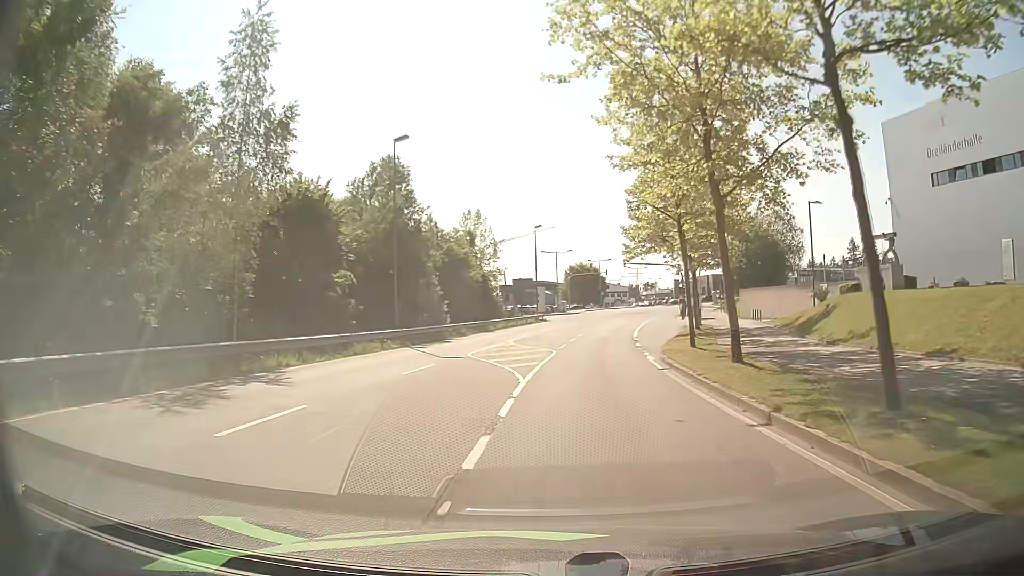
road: secondary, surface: asphalt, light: Day
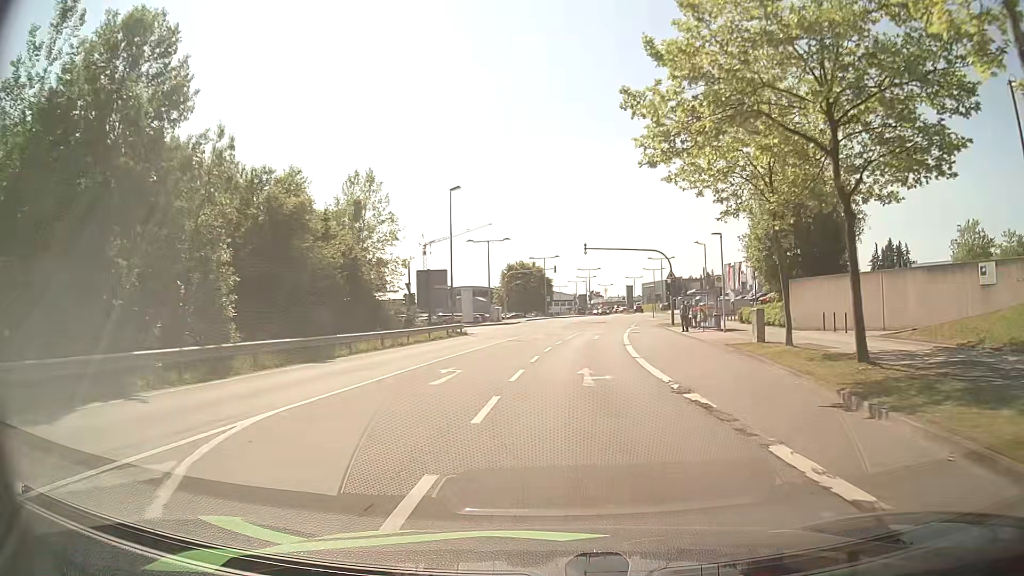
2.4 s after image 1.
(+1.3, +25.5) m; +5°
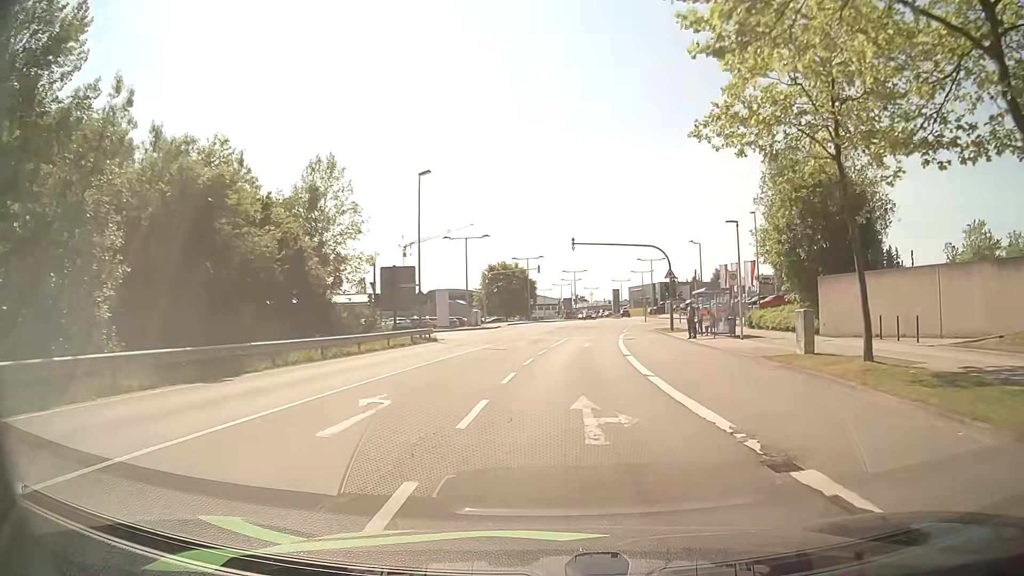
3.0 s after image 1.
(+0.1, +6.2) m; +2°
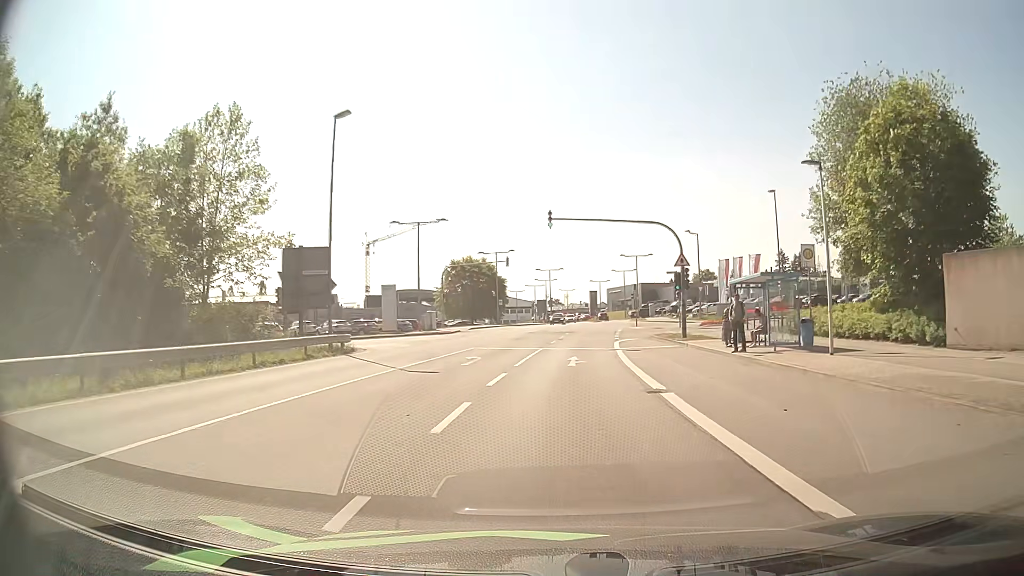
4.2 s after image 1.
(+0.3, +12.6) m; +3°
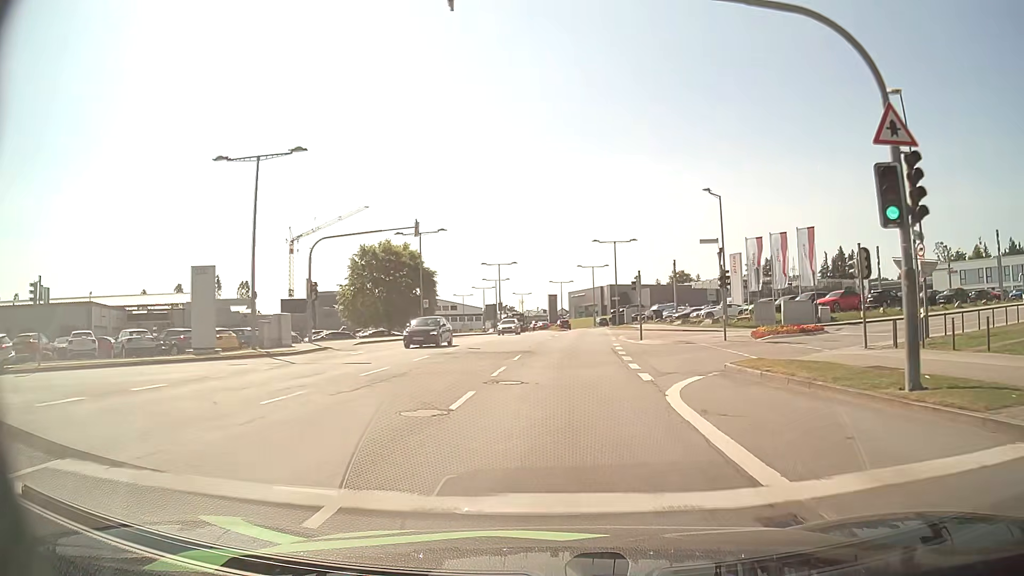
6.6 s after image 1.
(+0.8, +25.4) m; +4°
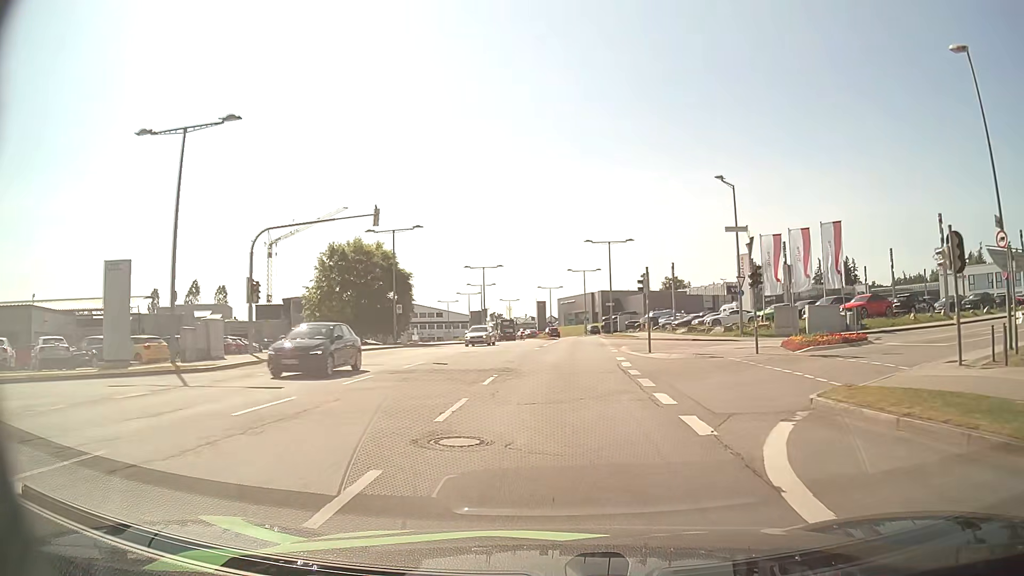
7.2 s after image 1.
(0.0, +6.3) m; +1°
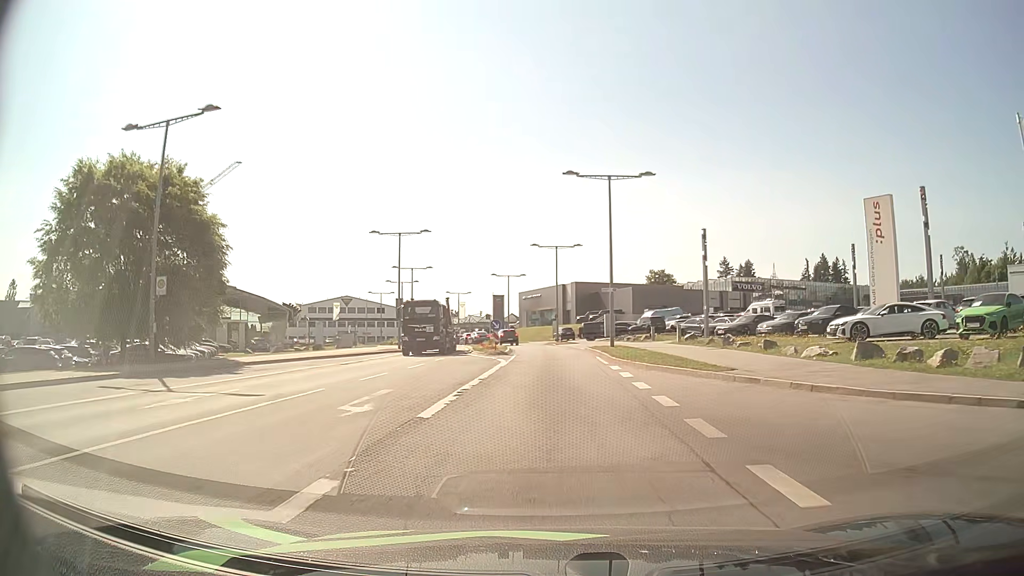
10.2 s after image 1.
(+0.8, +30.4) m; +3°
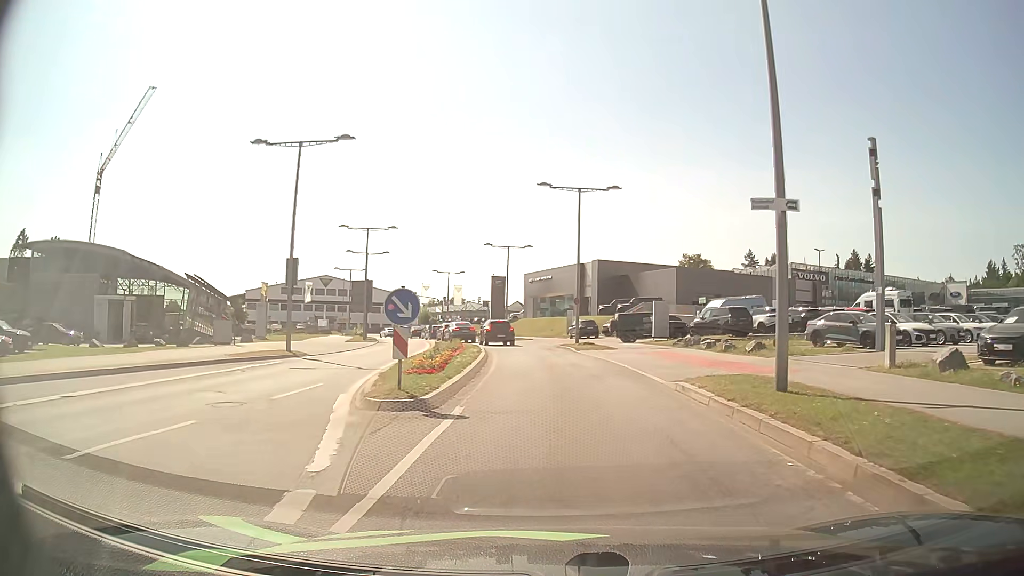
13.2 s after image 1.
(-0.3, +24.2) m; -1°
(0, +10) (0, +20) (-1, +30) (-3, +40) (-5, +50) (-8, +59) (-11, +69) (-14, +78) (-18, +87) (-22, +96) m
